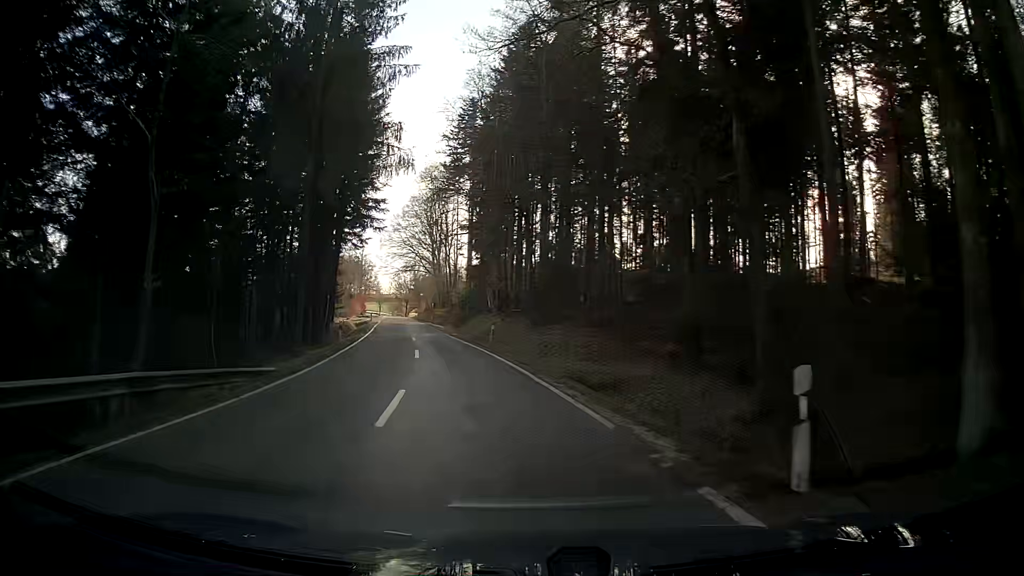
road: tertiary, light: Day
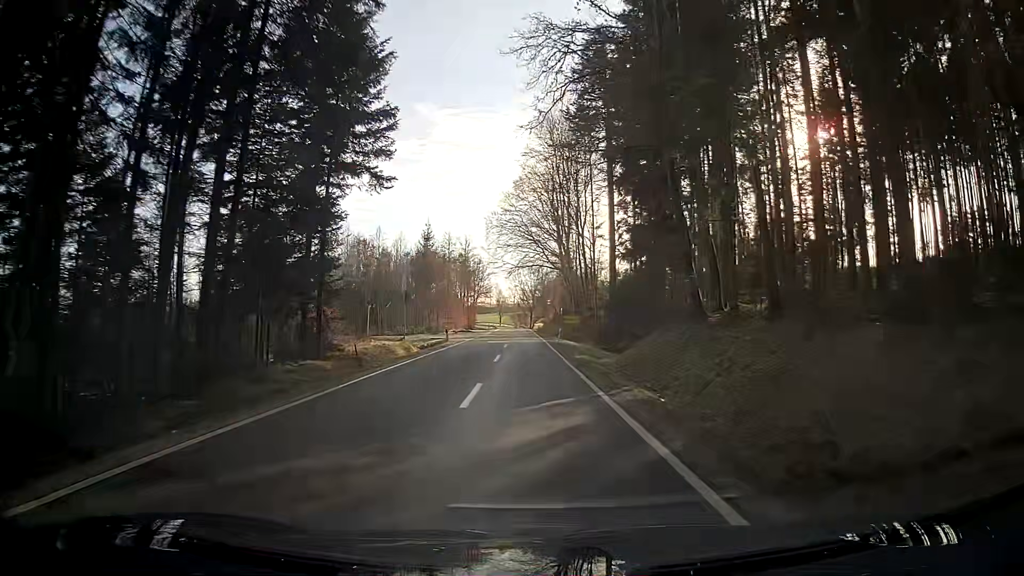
(-4.5, +34.2) m; -10°
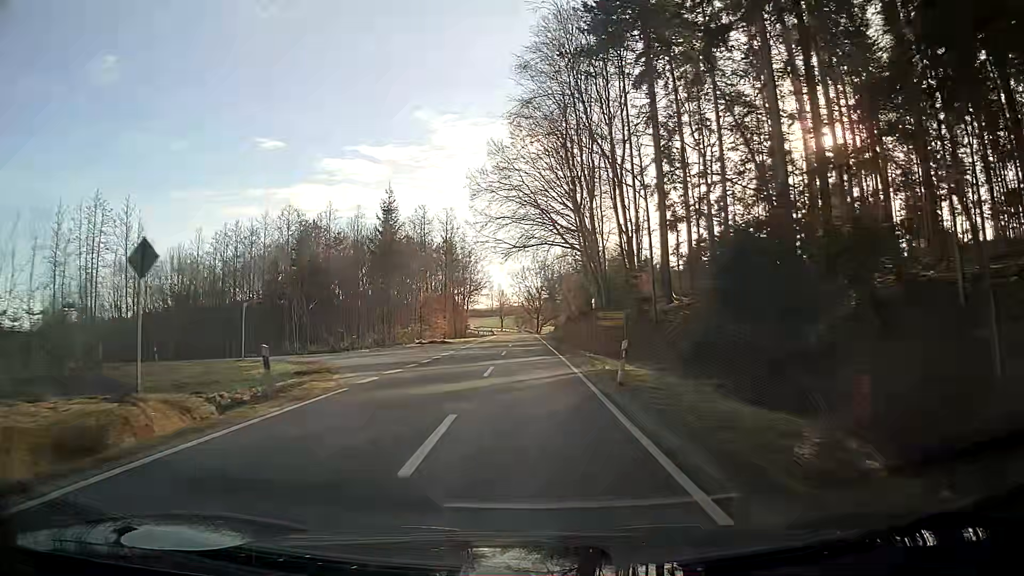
(+0.3, +28.6) m; +1°
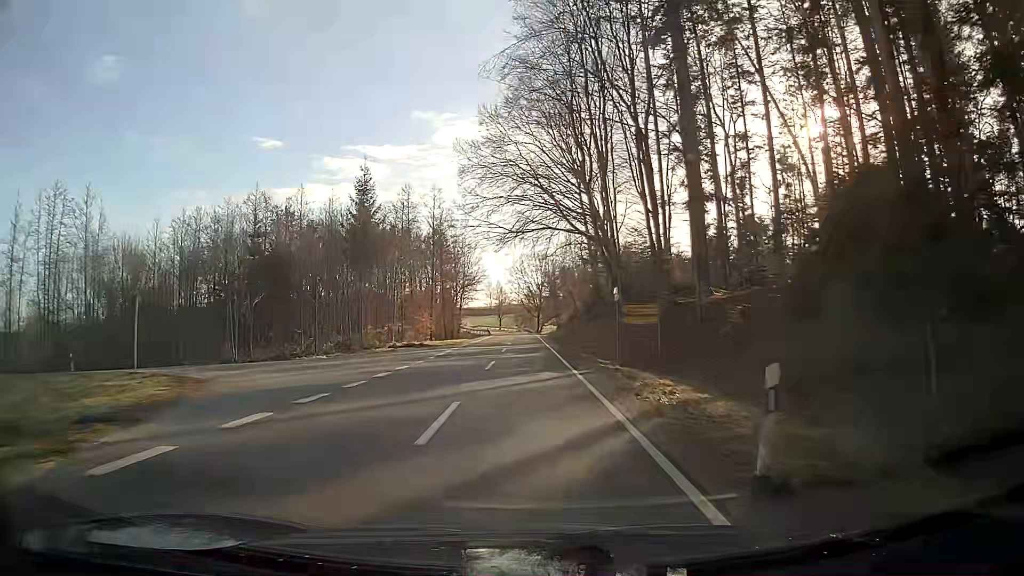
(0.0, +10.1) m; 0°
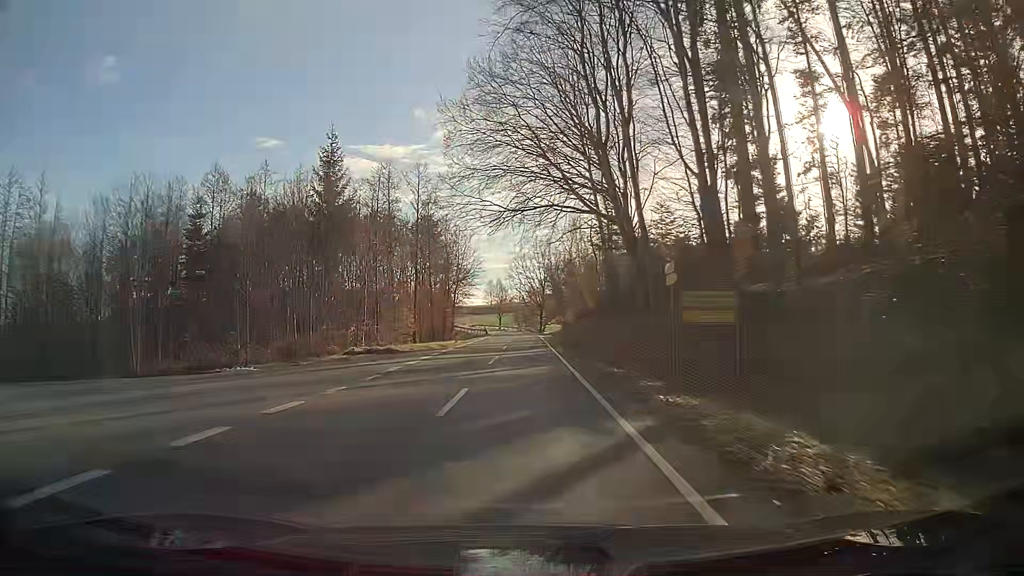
(-0.1, +10.4) m; -1°
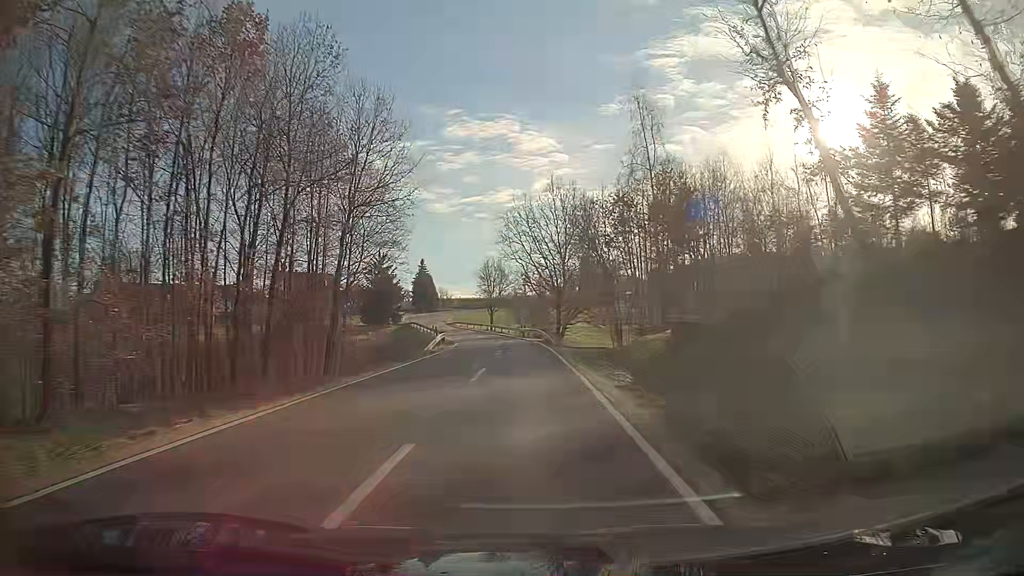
(-0.4, +54.4) m; 0°
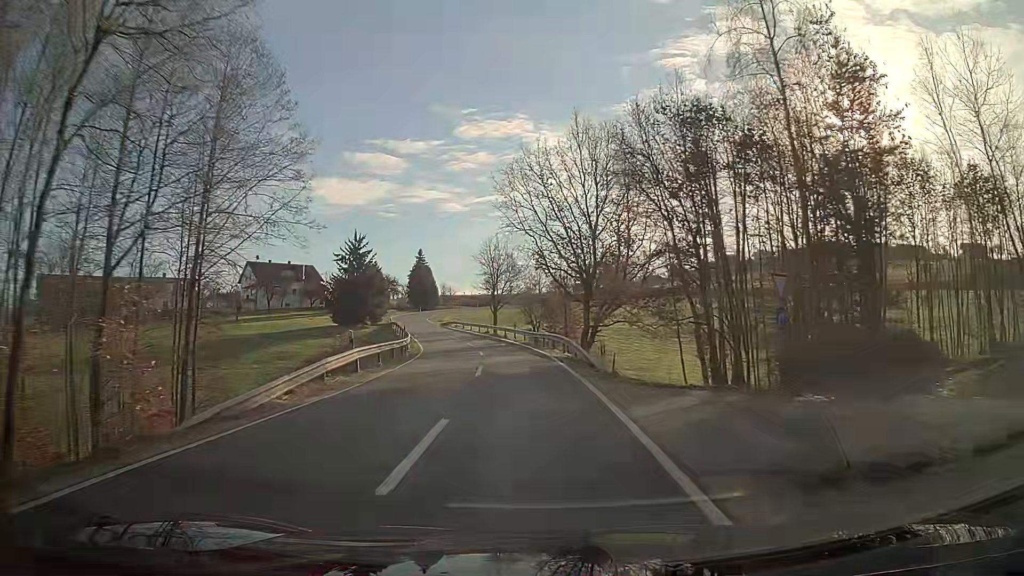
(-0.2, +22.0) m; -1°
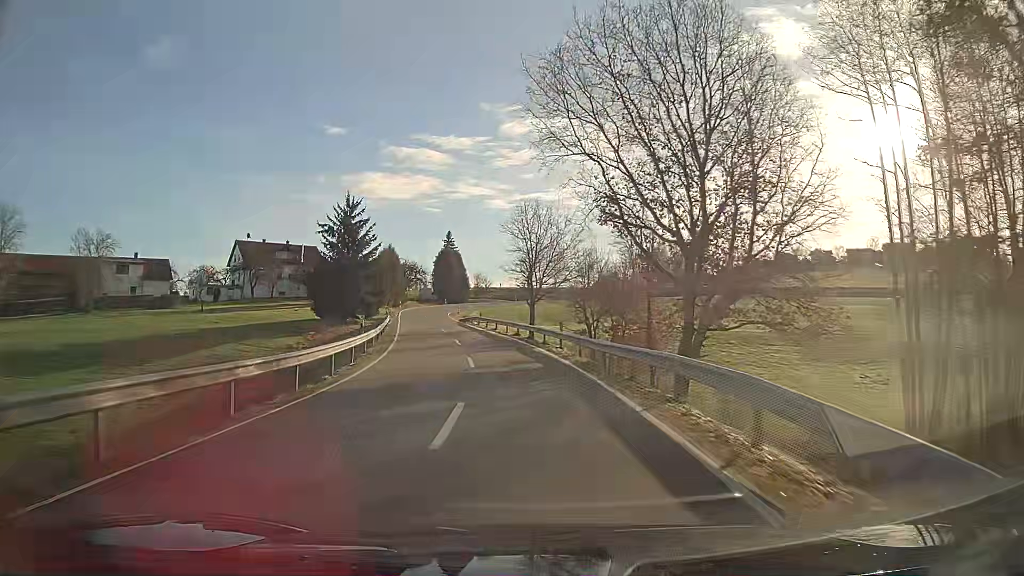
(-0.7, +21.7) m; -4°
